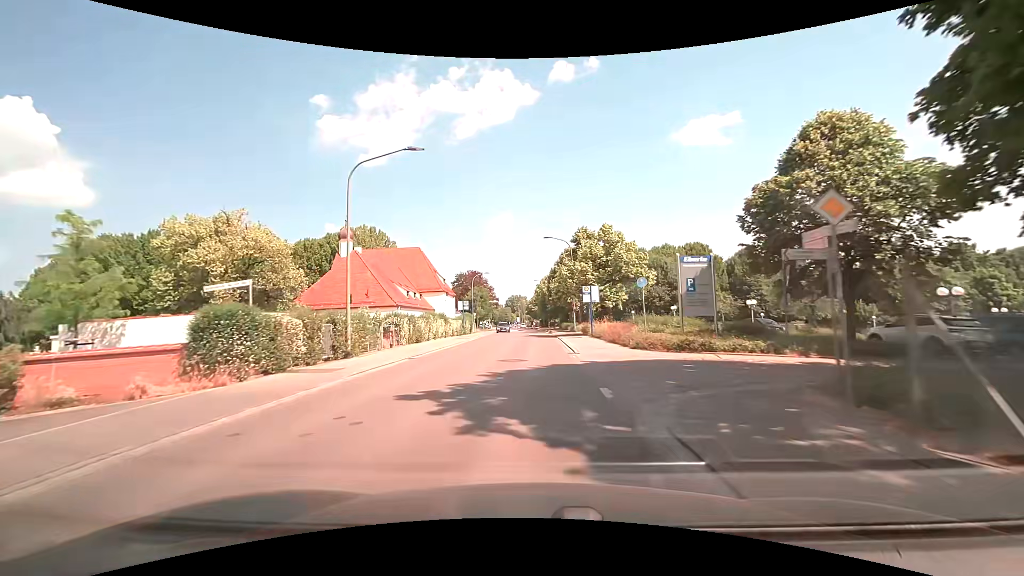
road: tertiary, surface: asphalt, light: Day
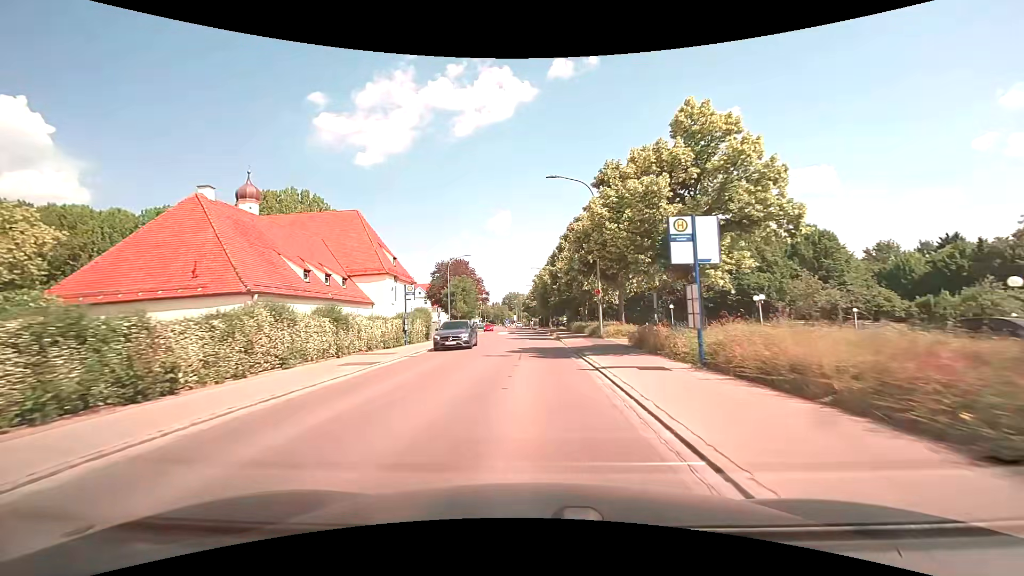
(-0.1, +23.1) m; 0°
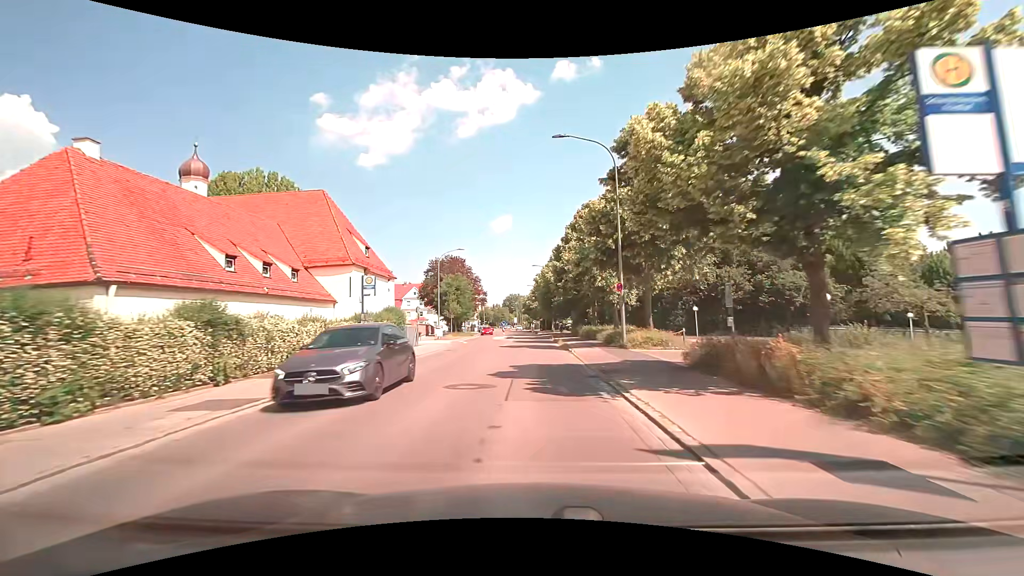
(0.0, +7.7) m; 0°
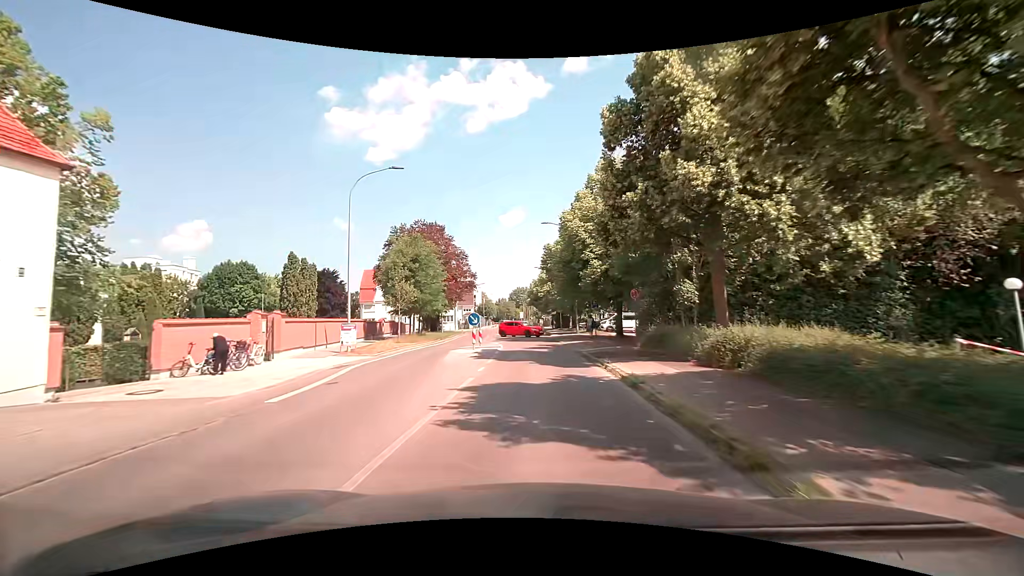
(-0.3, +30.3) m; -1°
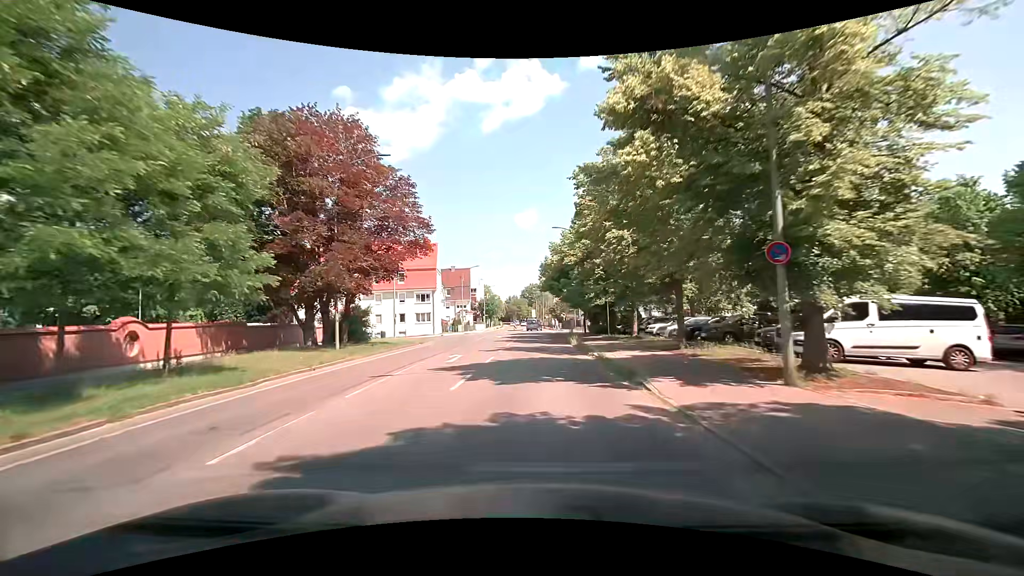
(-0.6, +36.6) m; -2°
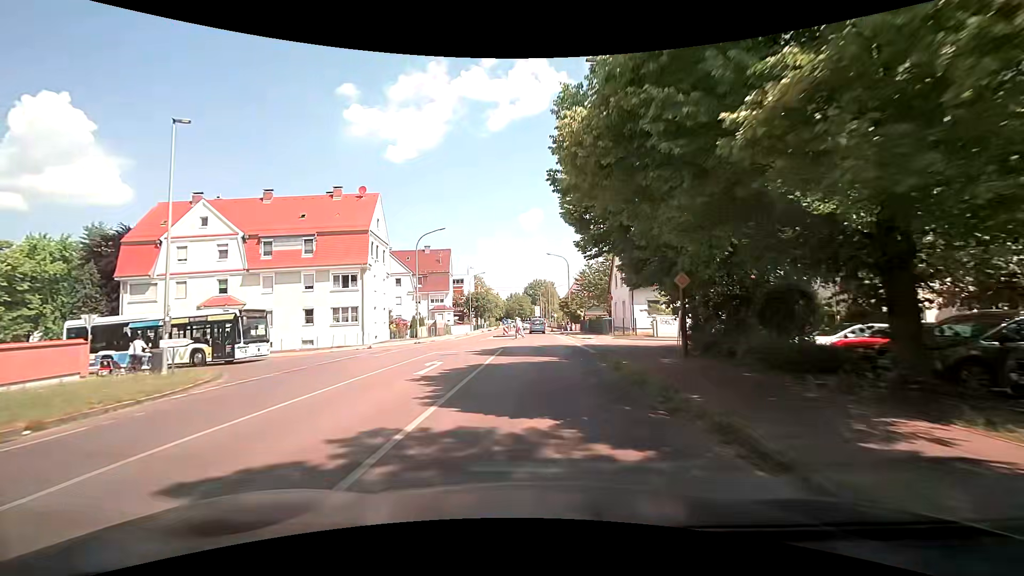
(+0.3, +31.8) m; +1°
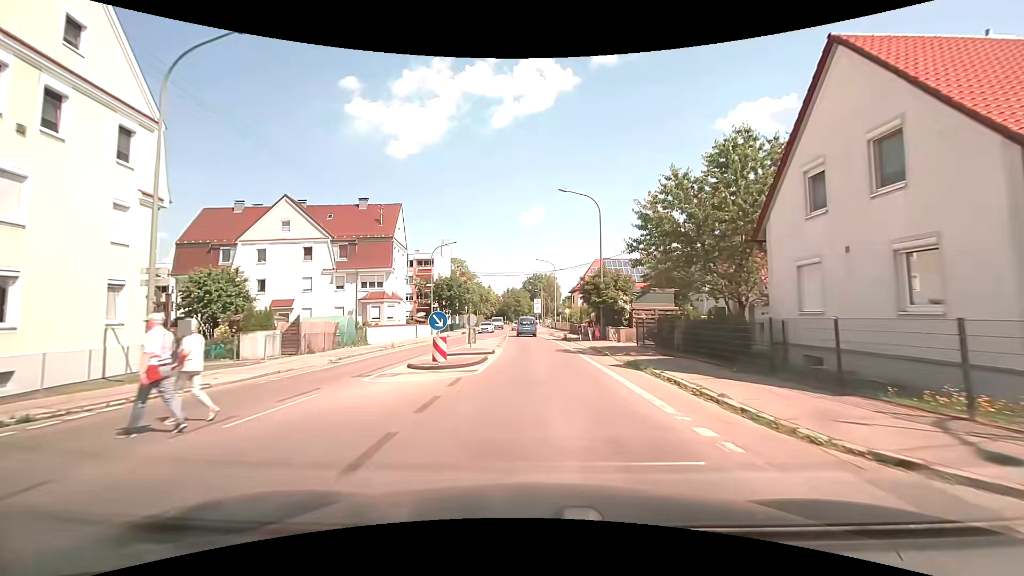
(-0.3, +33.2) m; -1°
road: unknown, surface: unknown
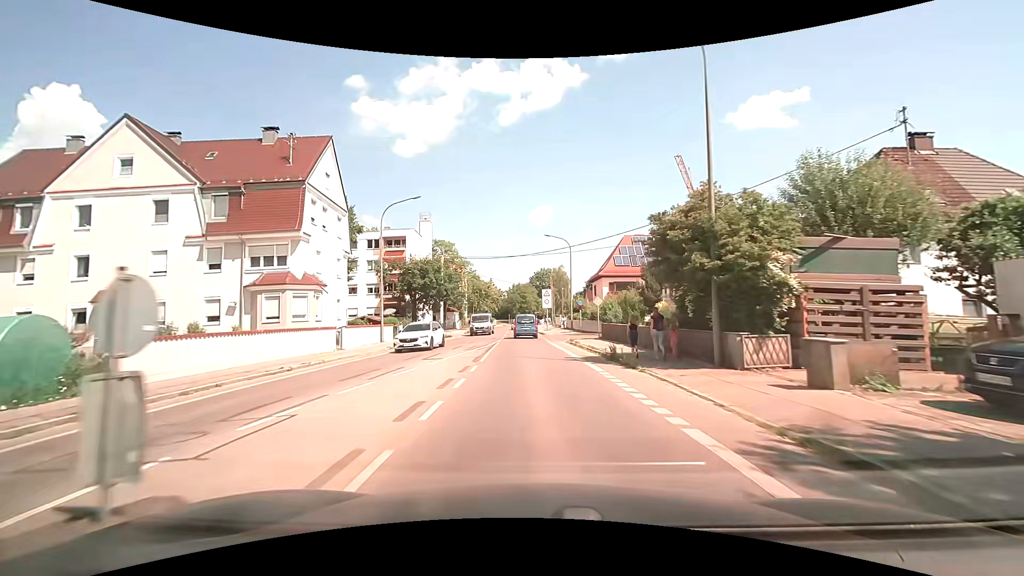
(-0.1, +20.6) m; -1°
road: tertiary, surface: asphalt
(0, +10) (0, +20) (-1, +30) (-1, +40) (-1, +50) (-2, +60) (-2, +70) (-3, +80) (-4, +90) (-4, +100) m
